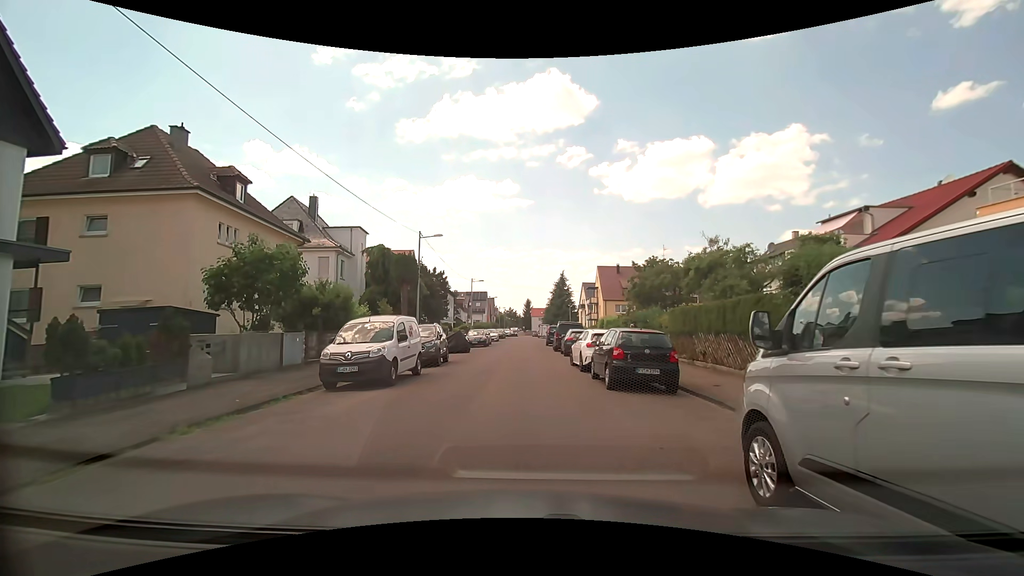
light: Day
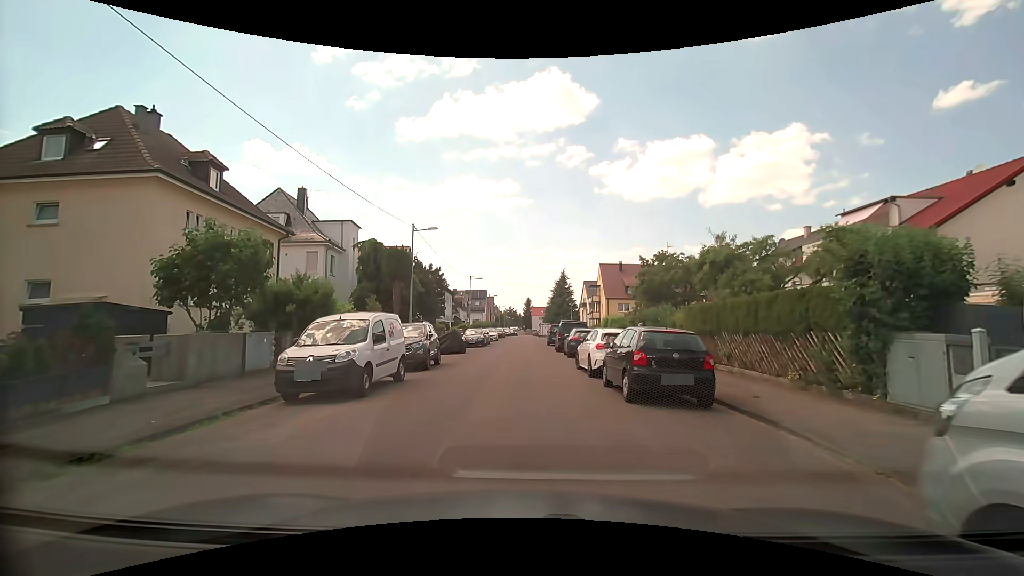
(0.0, +2.2) m; -1°
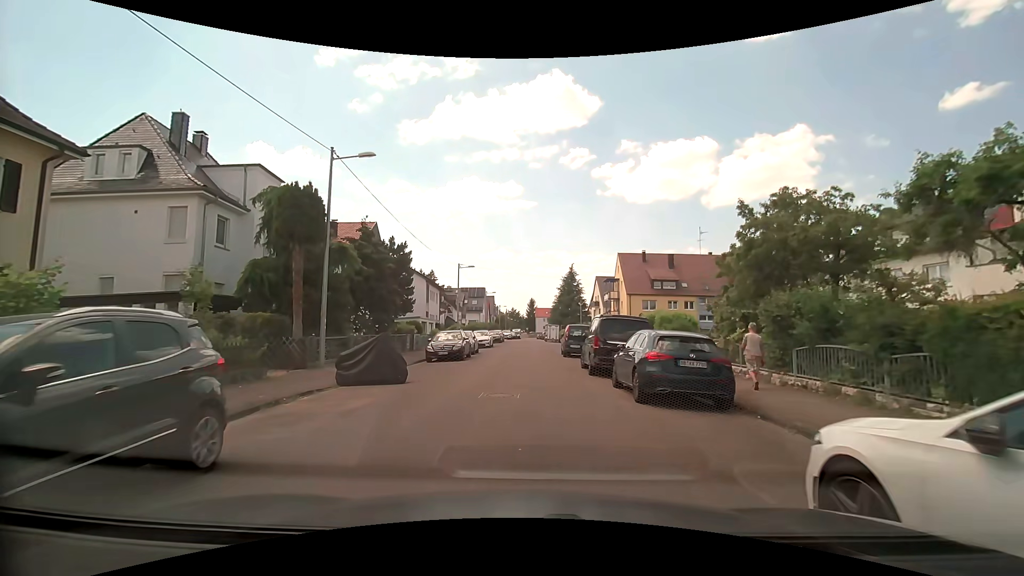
(0.0, +14.4) m; -2°
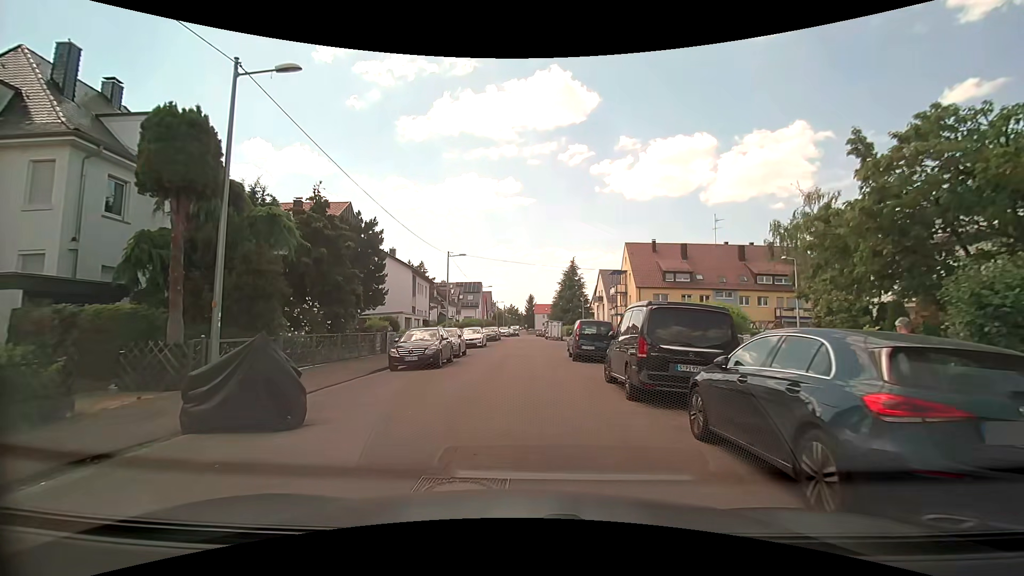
(+0.1, +6.1) m; +1°
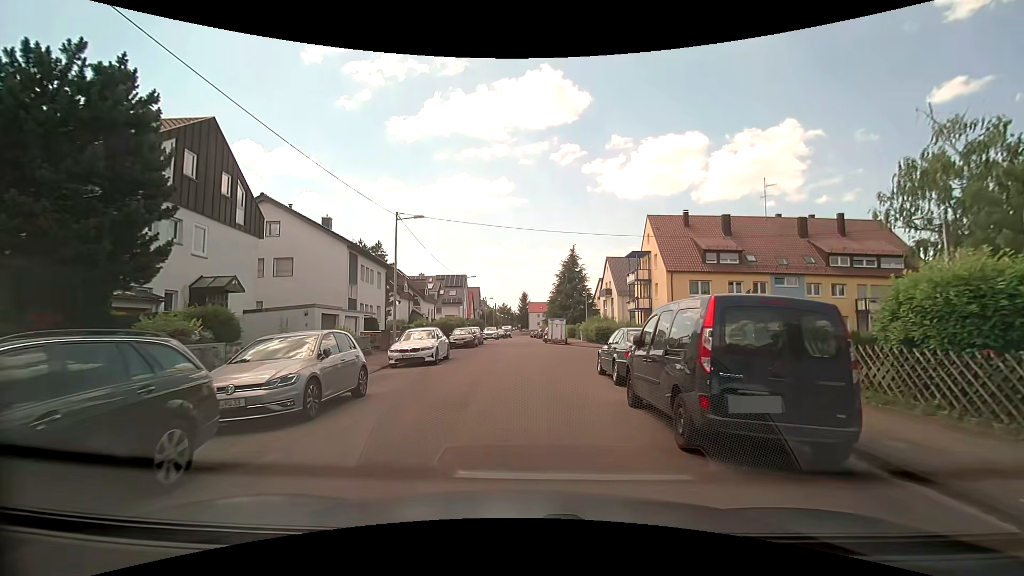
(+0.3, +15.6) m; +2°
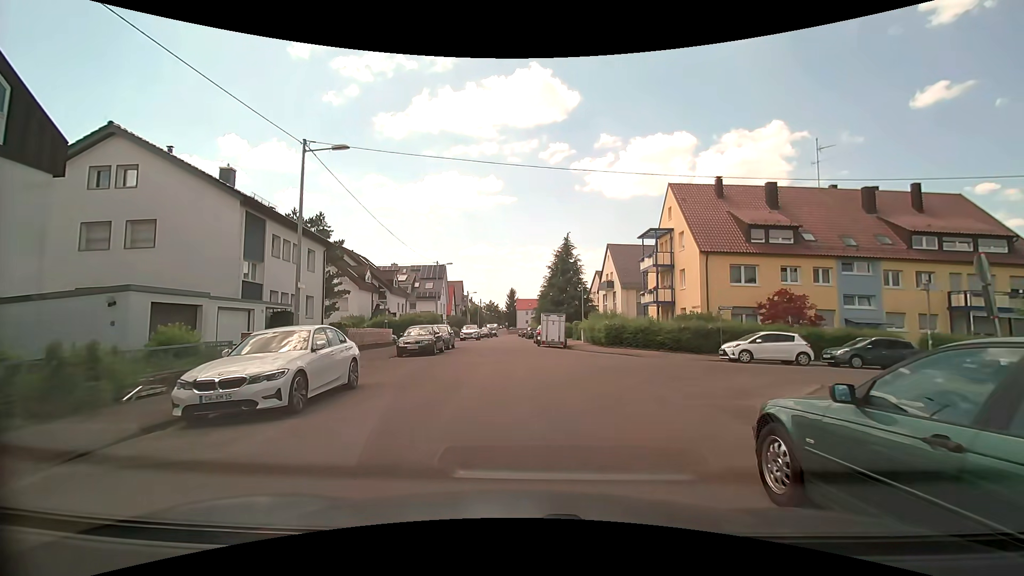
(-0.2, +10.8) m; -1°
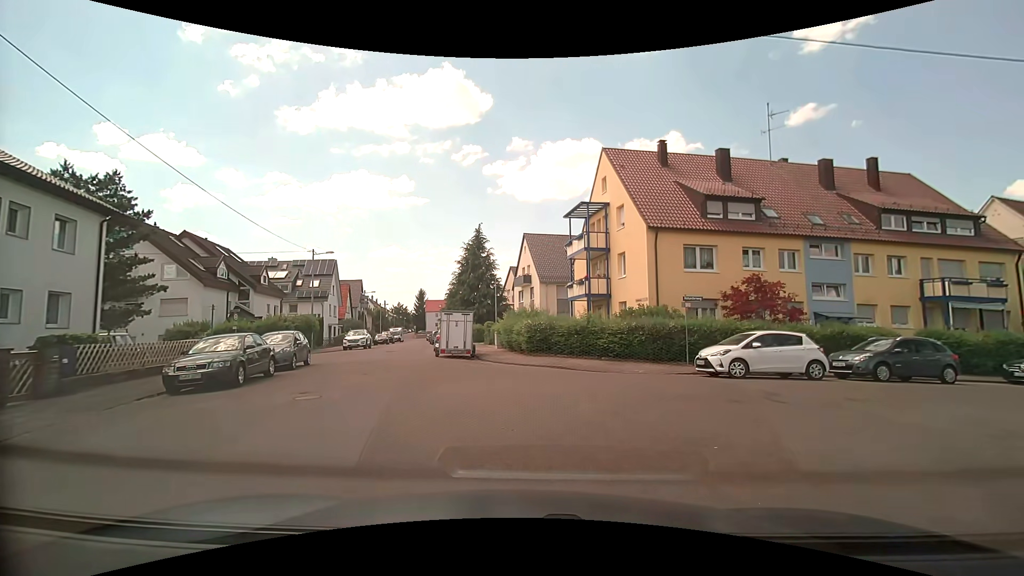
(+0.7, +9.0) m; +9°
